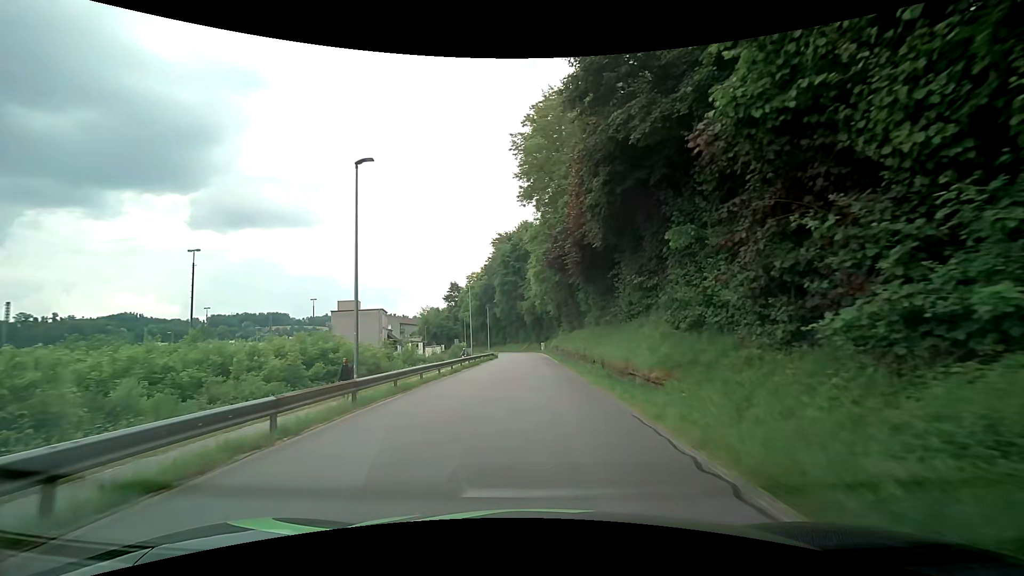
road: residential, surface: asphalt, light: Day
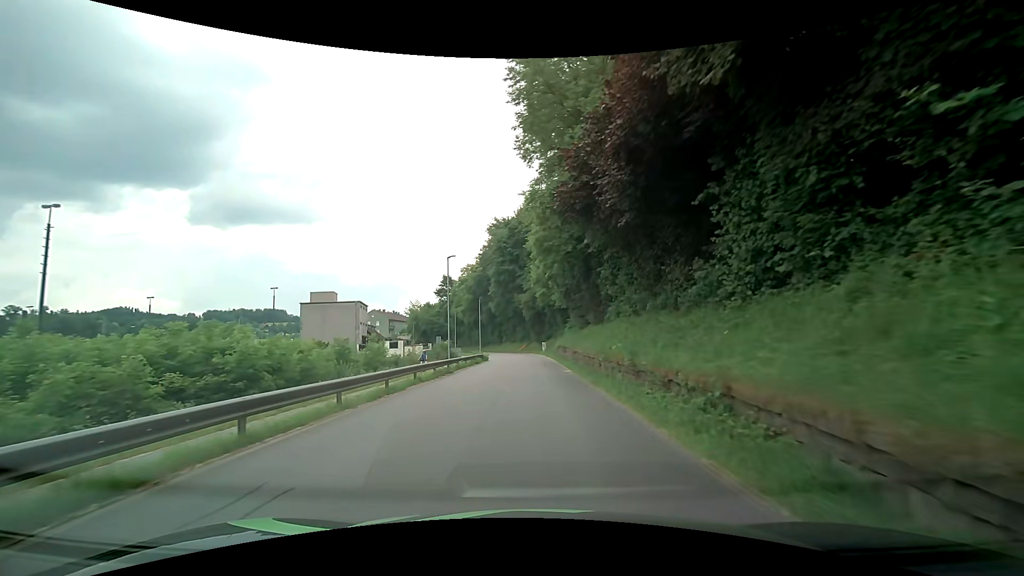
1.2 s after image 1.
(0.0, +12.8) m; 0°
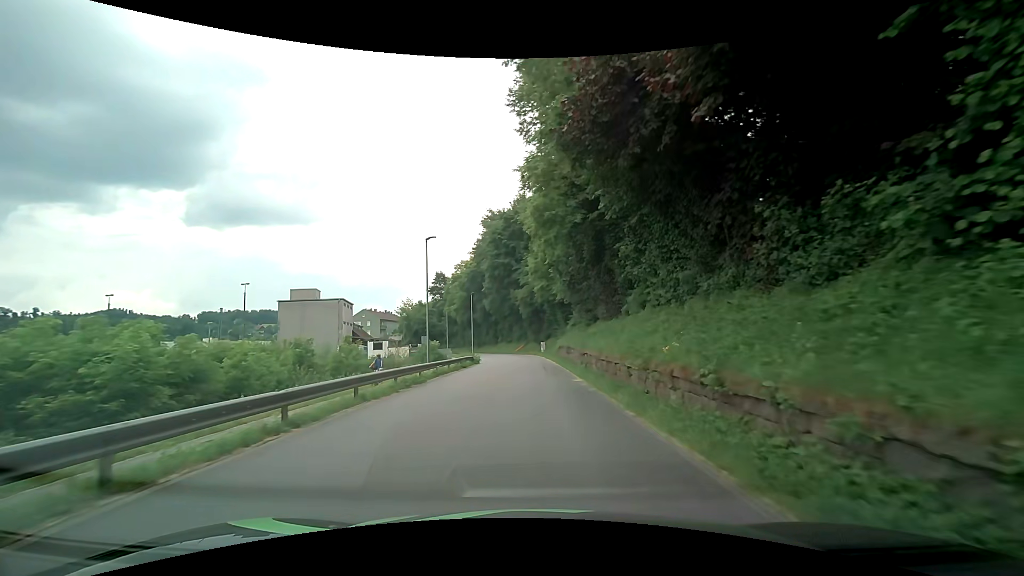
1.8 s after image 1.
(0.0, +6.5) m; +1°
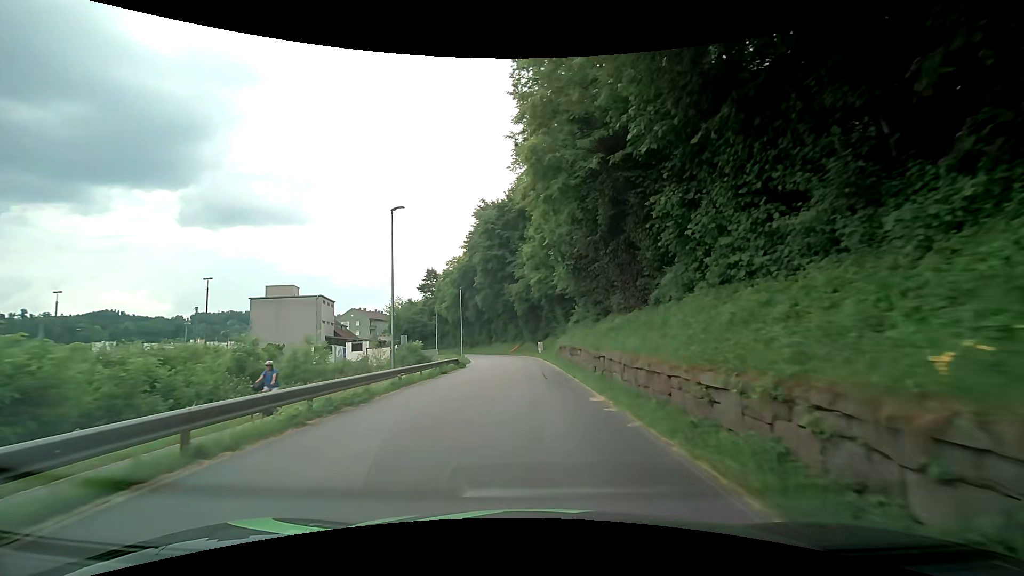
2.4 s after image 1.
(0.0, +6.5) m; 0°
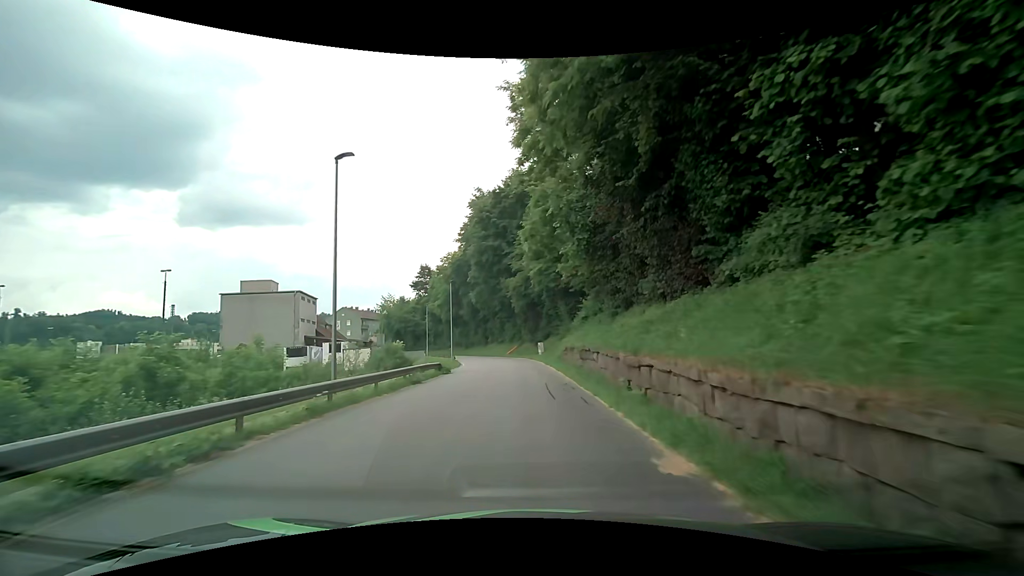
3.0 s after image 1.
(0.0, +6.5) m; +1°
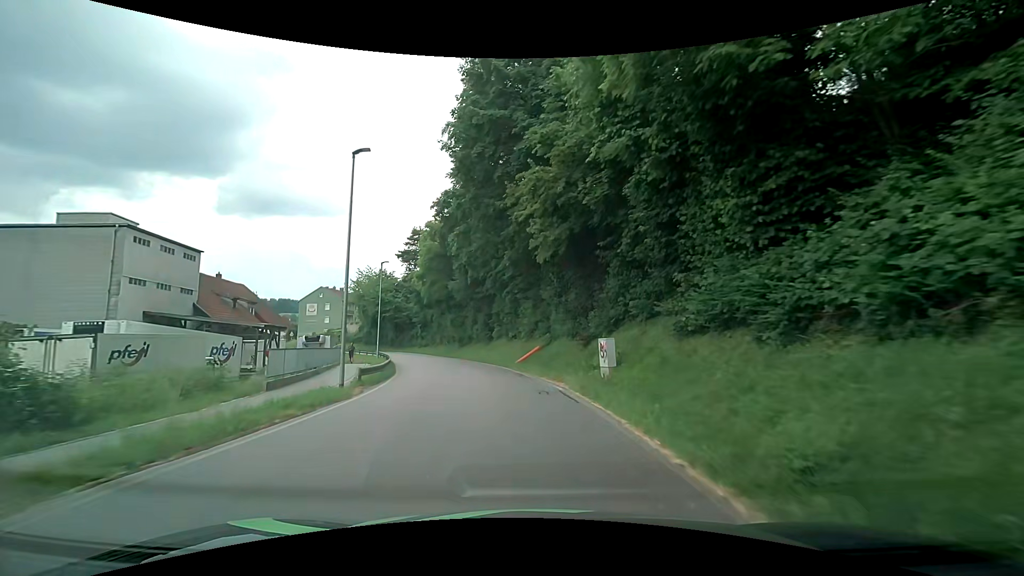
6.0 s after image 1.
(-0.9, +33.0) m; -3°
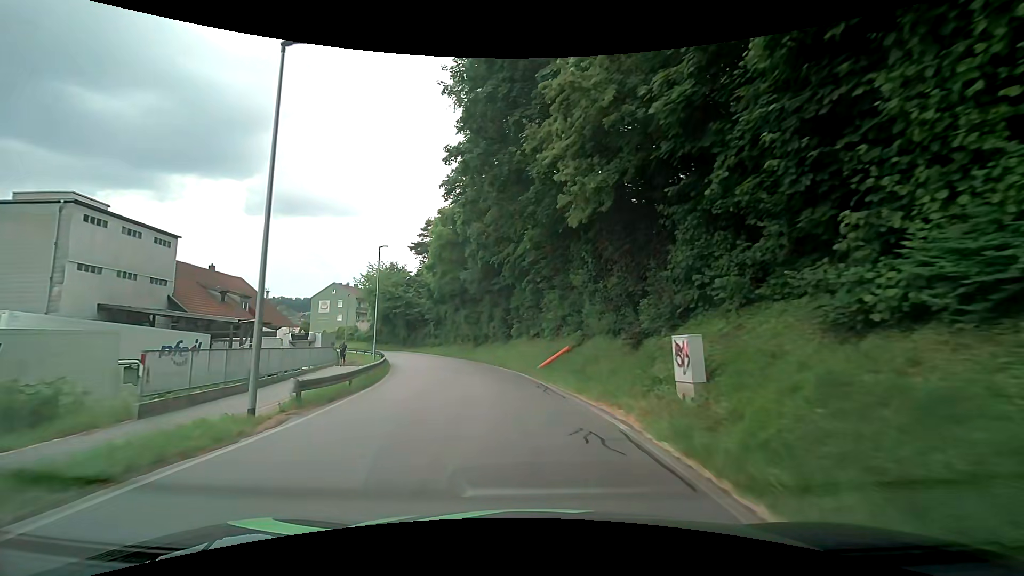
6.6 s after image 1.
(-0.2, +6.7) m; -2°
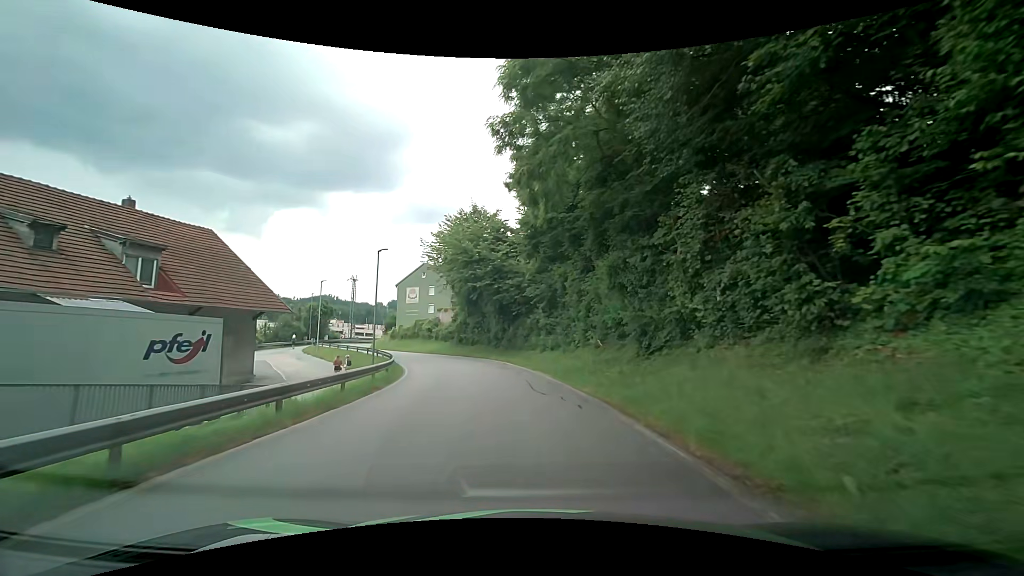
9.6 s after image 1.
(-4.4, +31.2) m; -16°
(0, +10) (-1, +20) (-3, +30) (-6, +39) (-11, +48) (-16, +56) (-21, +65) (-25, +74) (-25, +84) (-22, +94) m
